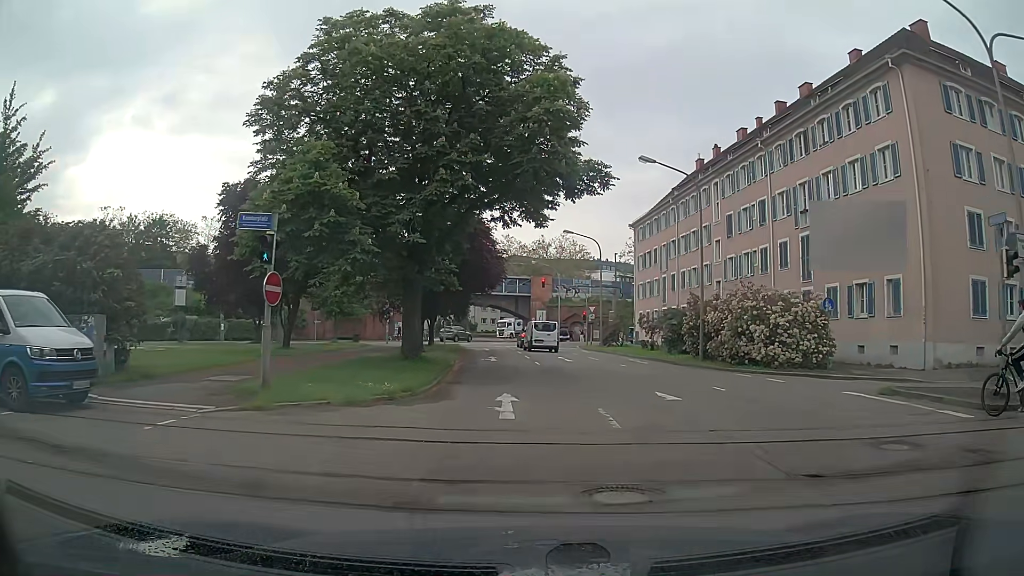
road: primary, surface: asphalt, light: Day
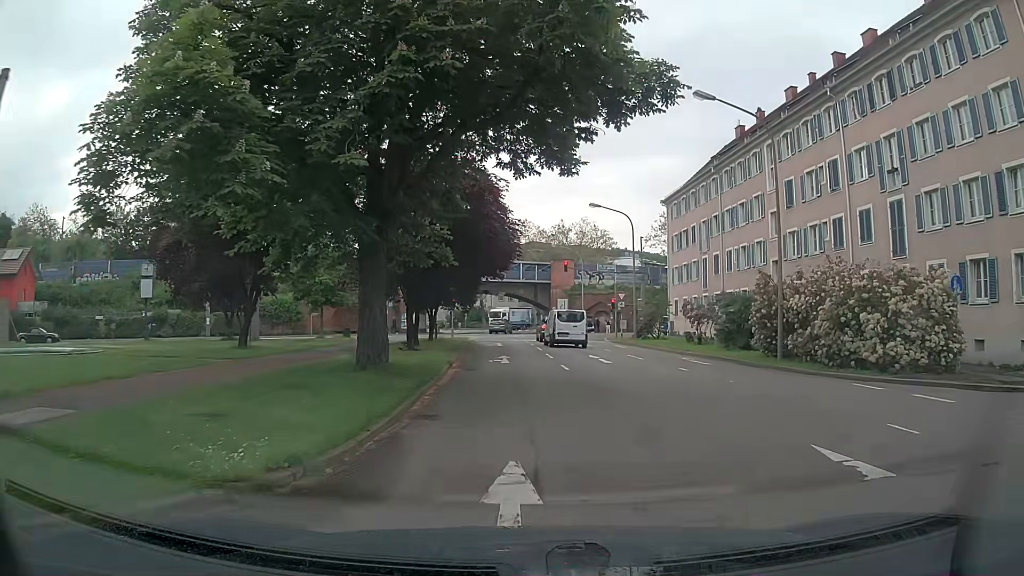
(-0.1, +8.0) m; -2°
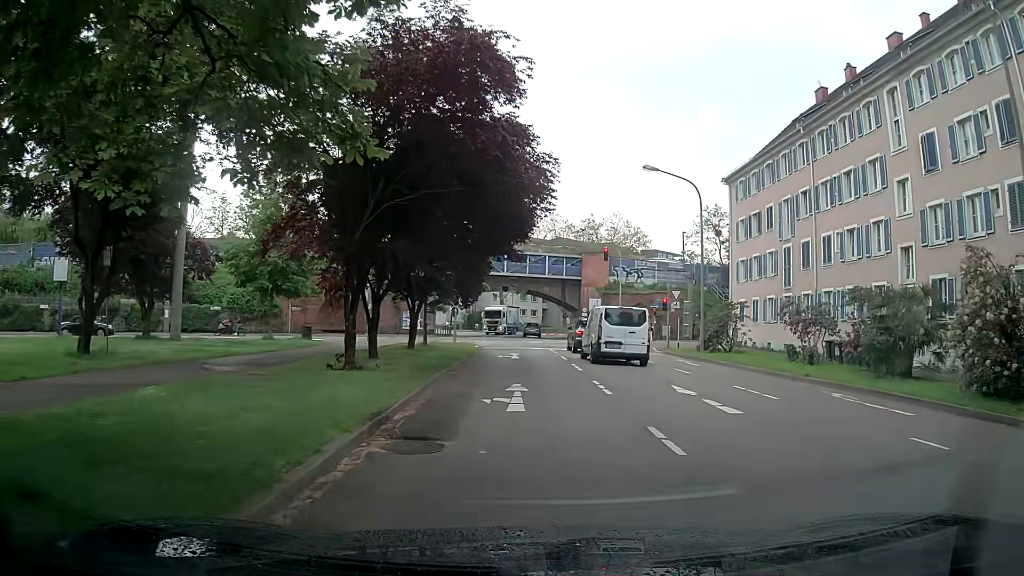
(-0.1, +12.5) m; 0°
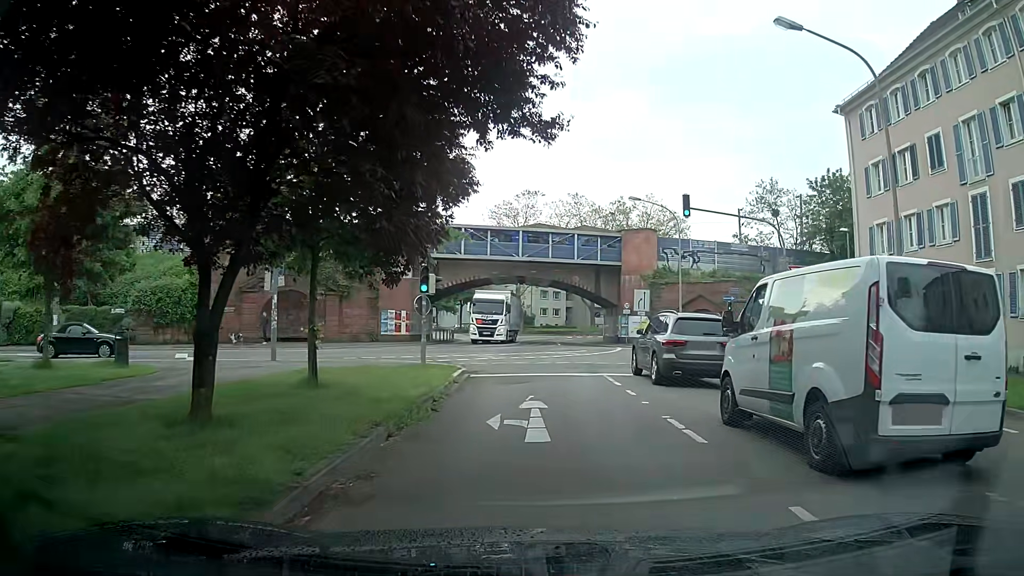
(-0.7, +17.4) m; -4°
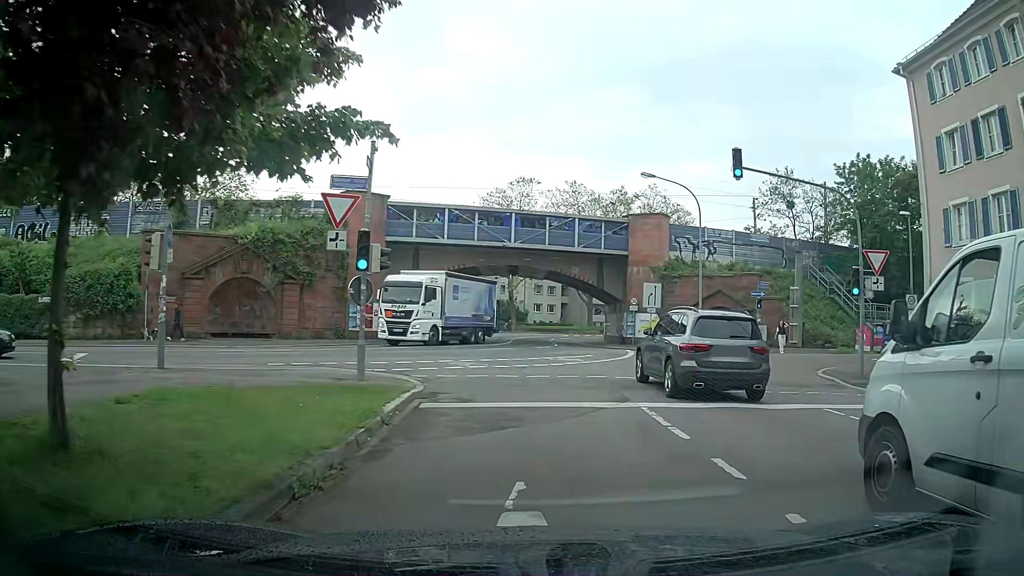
(0.0, +6.9) m; +1°
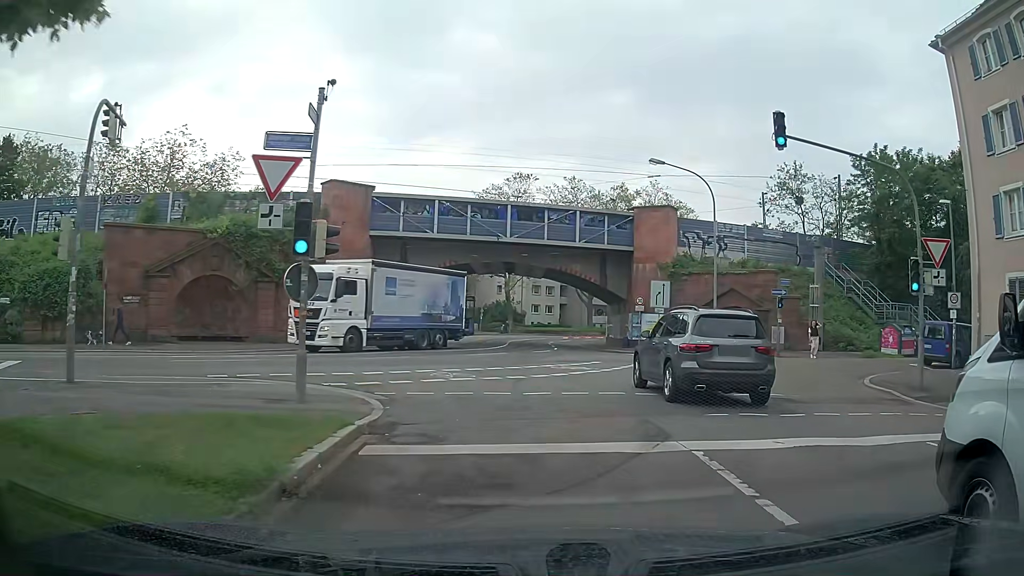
(0.0, +3.6) m; 0°
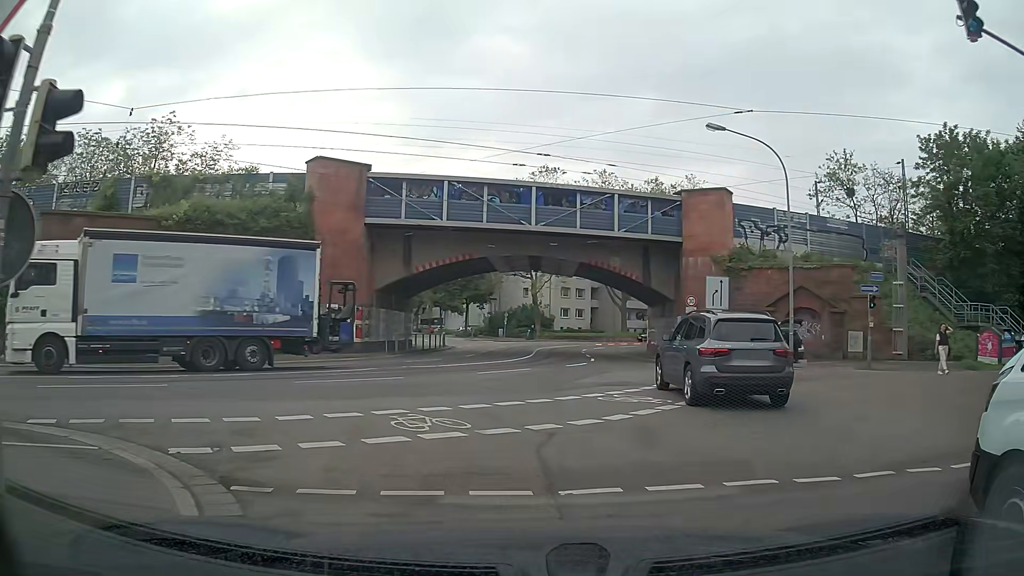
(-0.1, +7.1) m; -3°
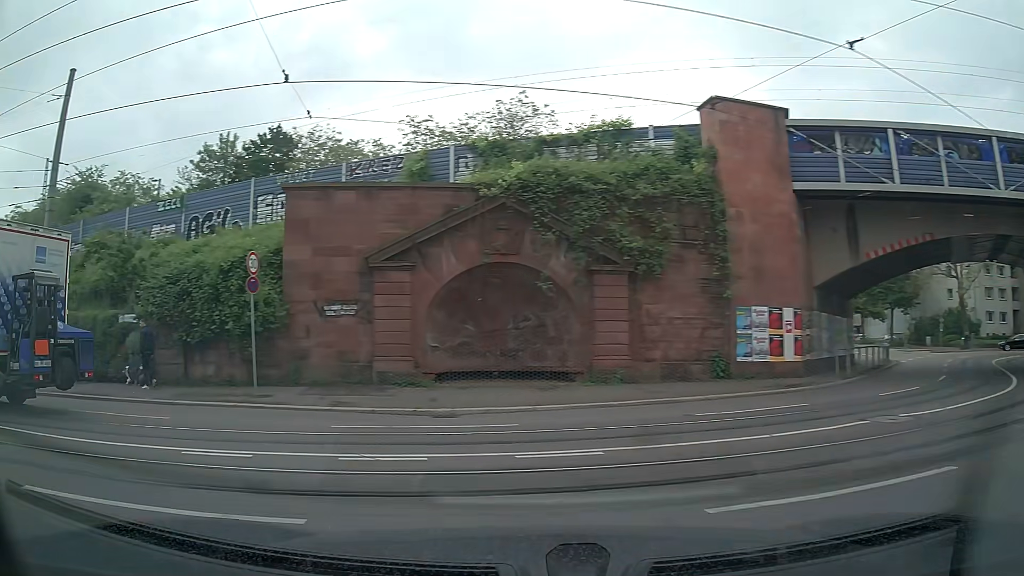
(-2.3, +9.6) m; -33°
(-5, +9) (-13, +13) (-23, +16) (-33, +17) (-43, +18) (-53, +19) (-63, +19) (-73, +20) (-83, +20) (-93, +20) m
